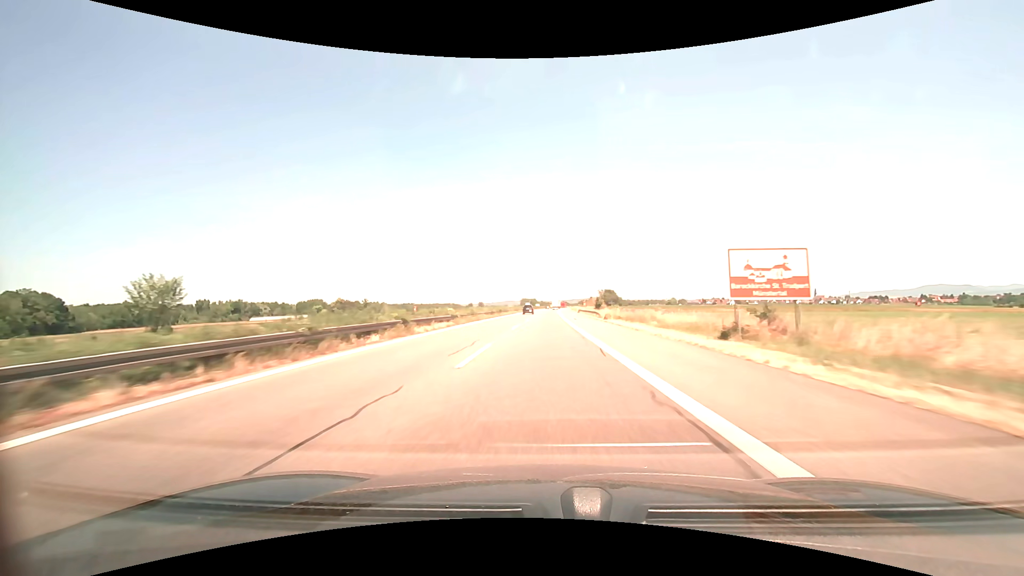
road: motorway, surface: asphalt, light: Day
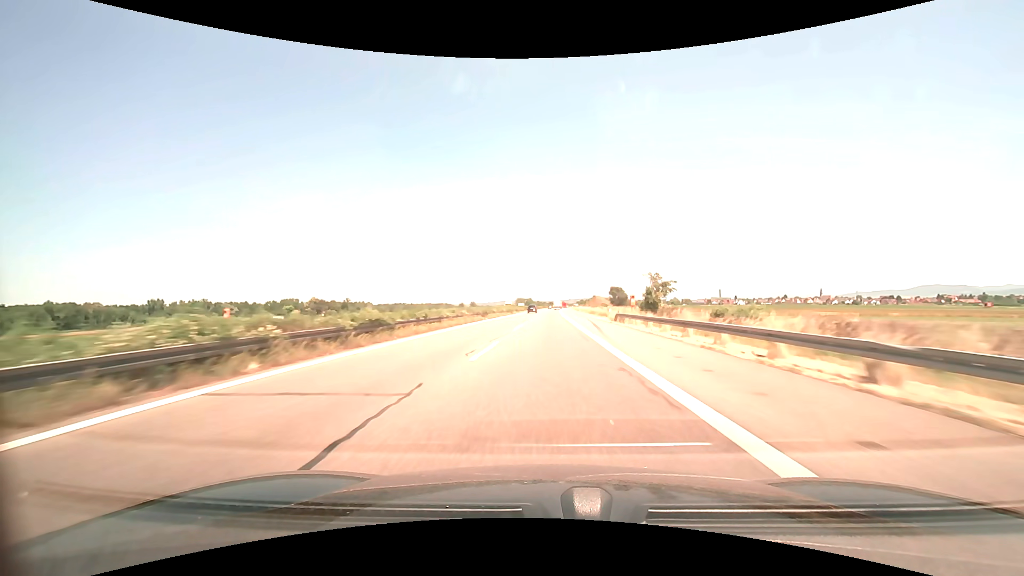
(+0.1, +52.4) m; 0°
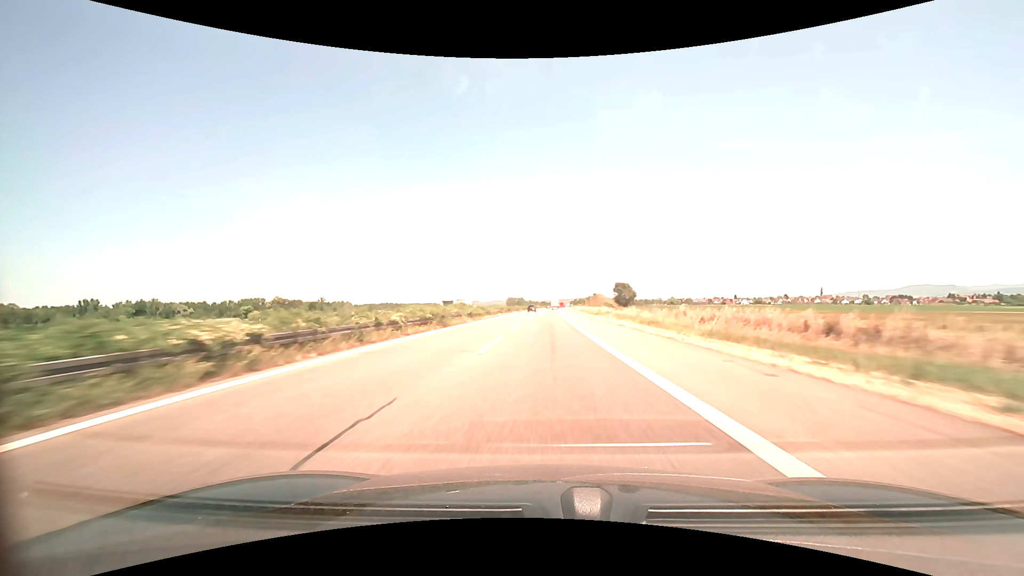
(+0.4, +52.3) m; +1°
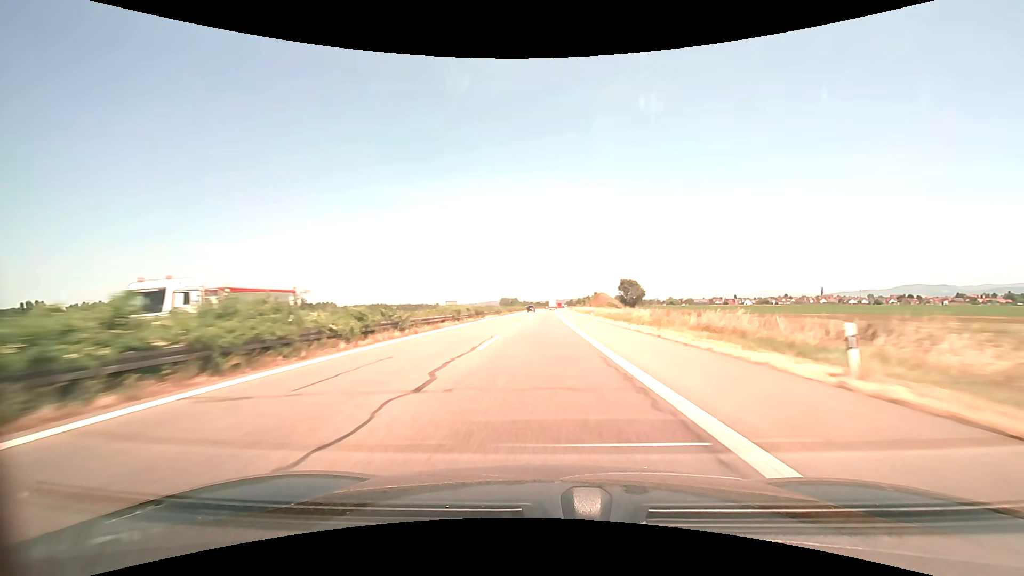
(+0.2, +34.9) m; +1°
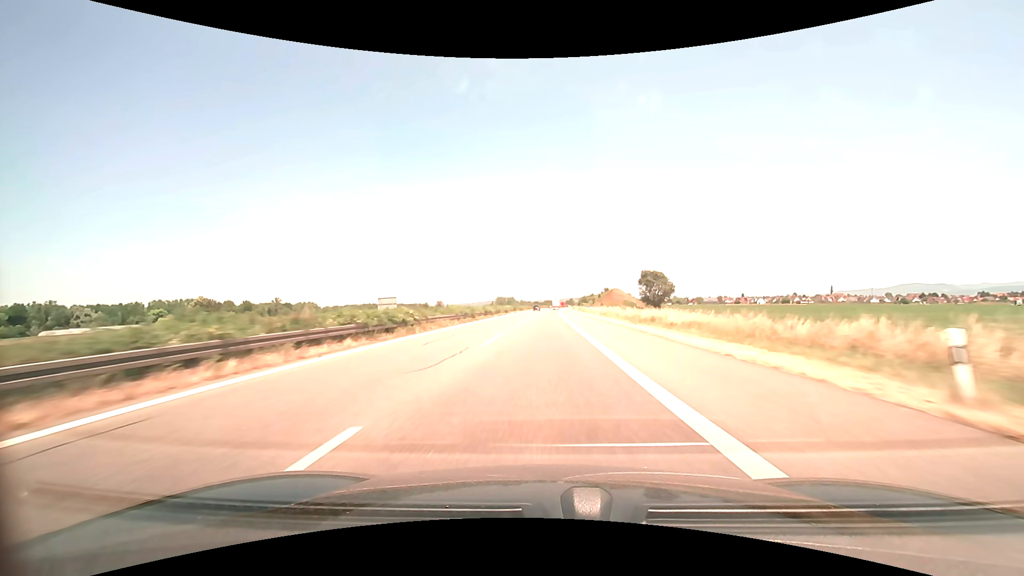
(+0.1, +52.3) m; 0°
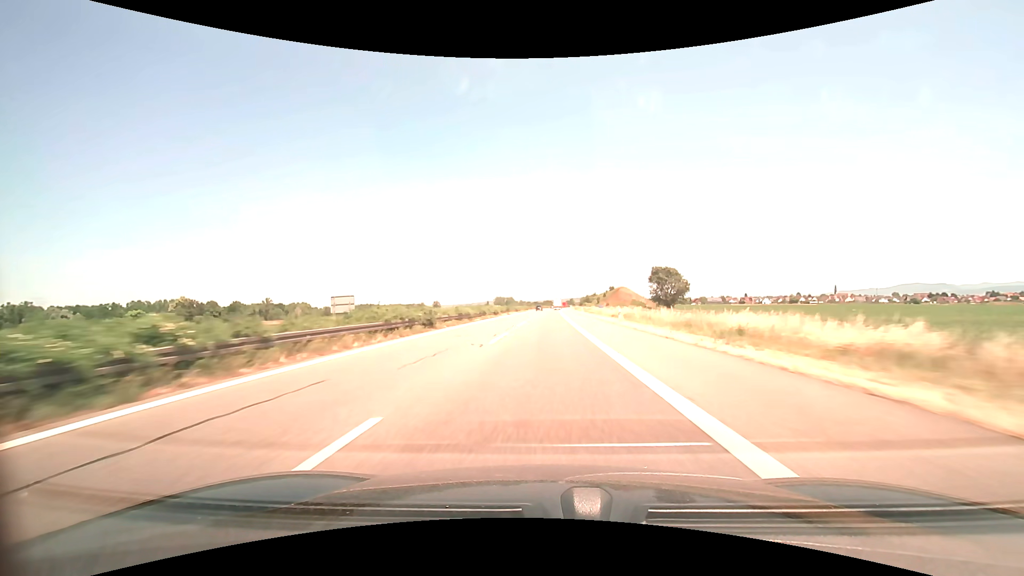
(0.0, +17.4) m; 0°
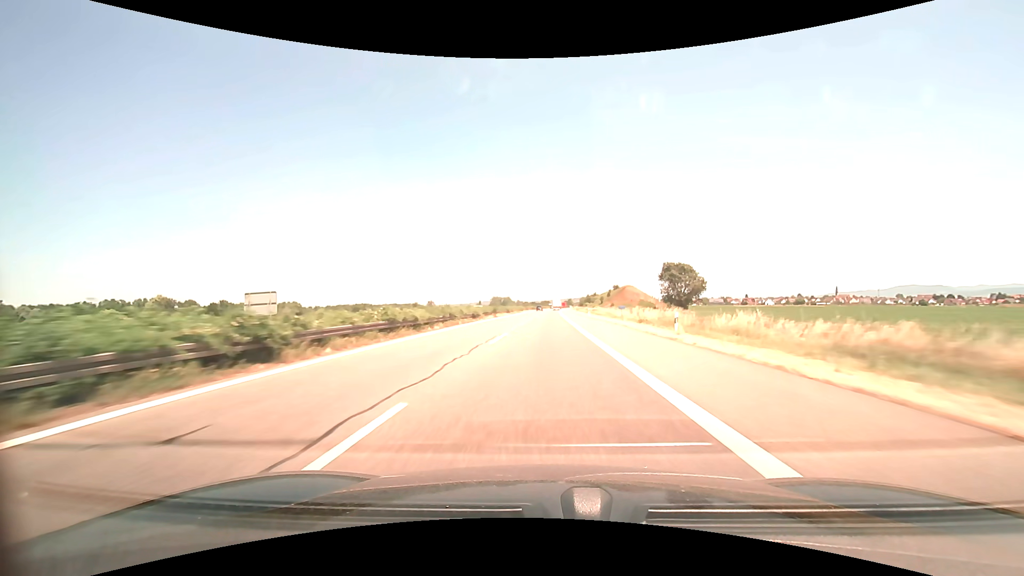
(0.0, +17.4) m; 0°
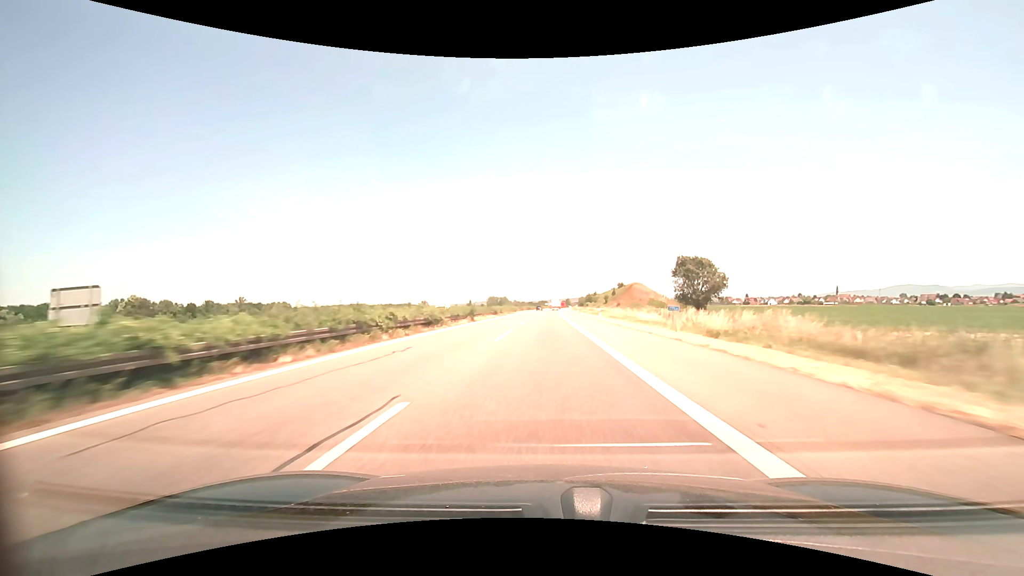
(0.0, +17.4) m; 0°
